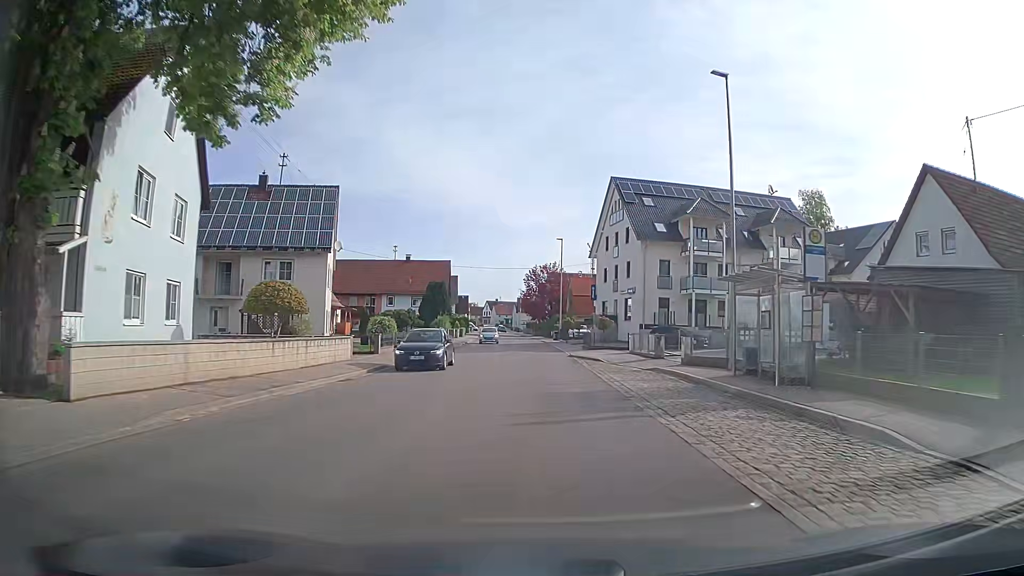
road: secondary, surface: asphalt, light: Day
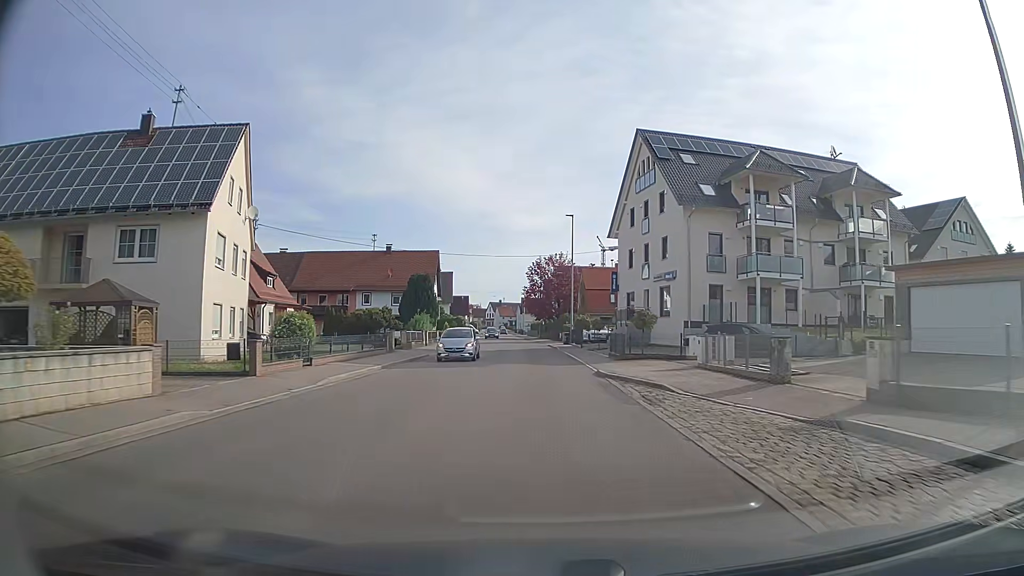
(-0.1, +14.8) m; -1°
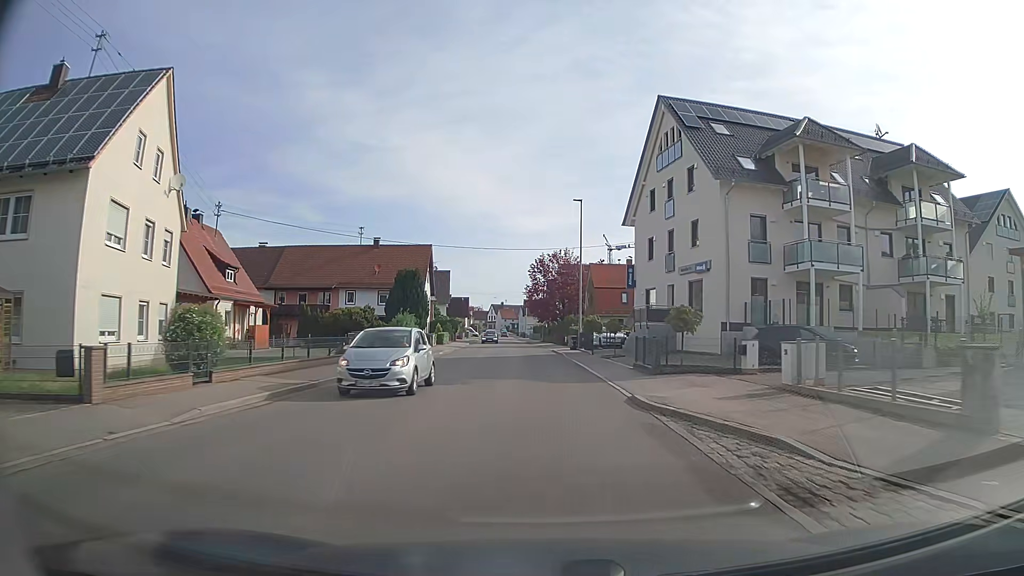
(0.0, +7.5) m; 0°
(0, +10) (0, +20) (0, +30) (-1, +40) (-1, +50) (-2, +60) (-2, +70) (-3, +80) (-4, +90) (-4, +100) m
